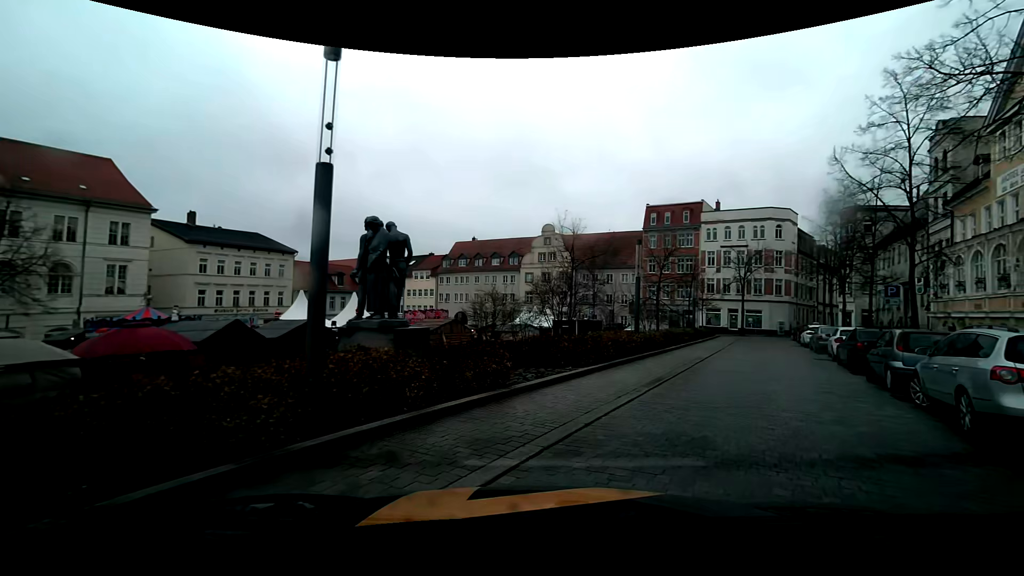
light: Day
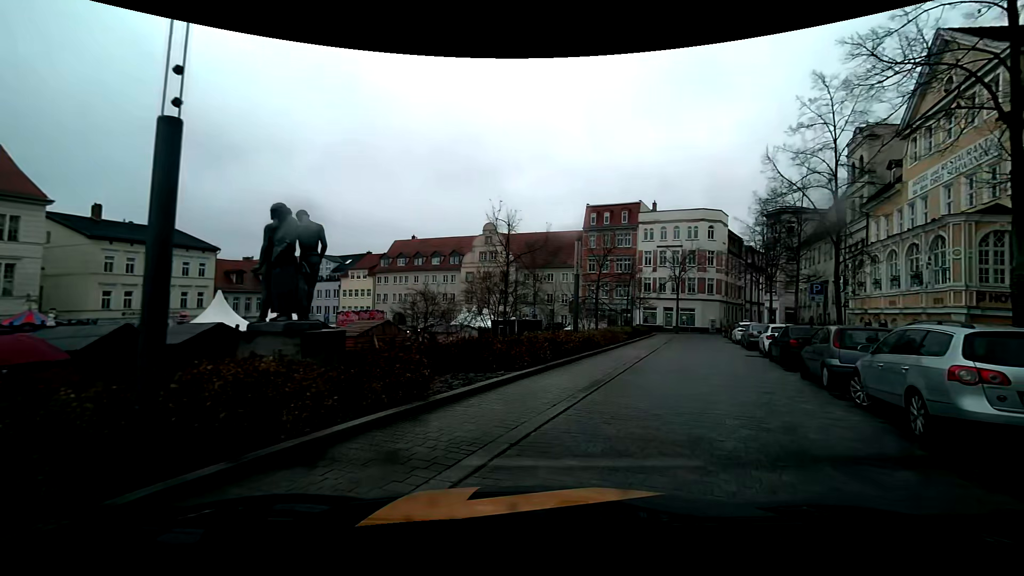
(+0.1, +1.2) m; +8°
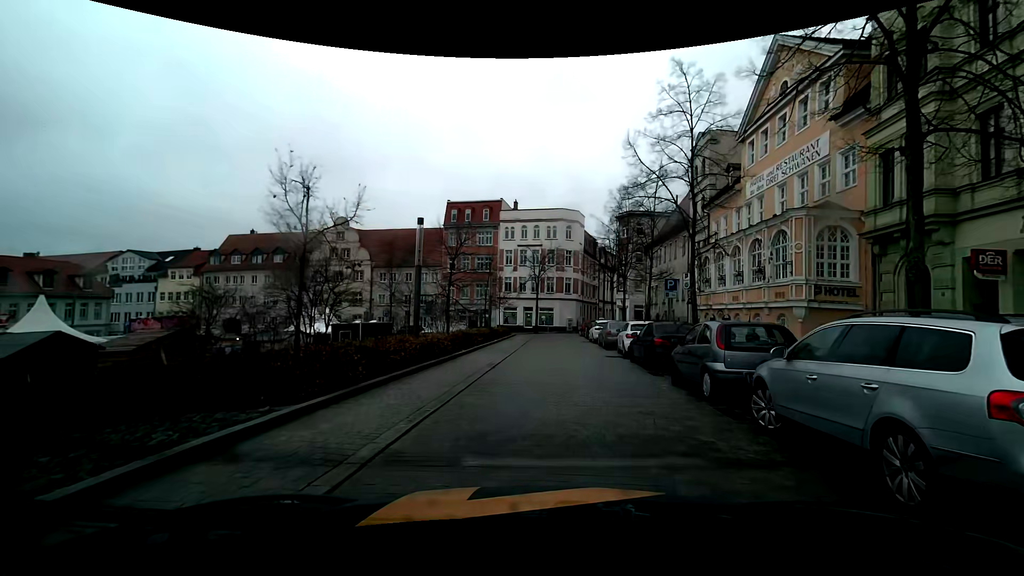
(+0.6, +3.5) m; +15°
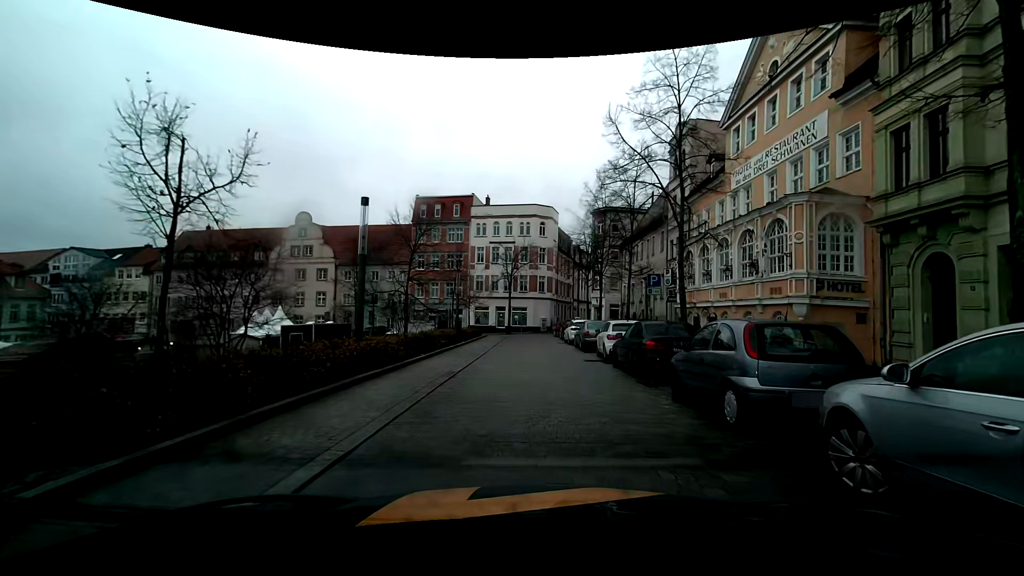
(+0.2, +2.5) m; +4°
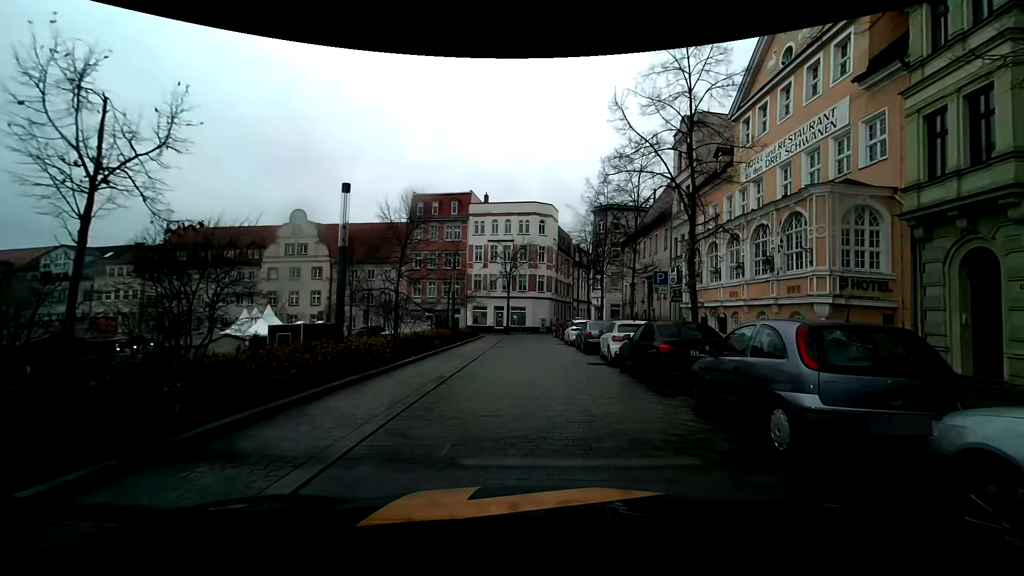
(0.0, +1.3) m; +1°
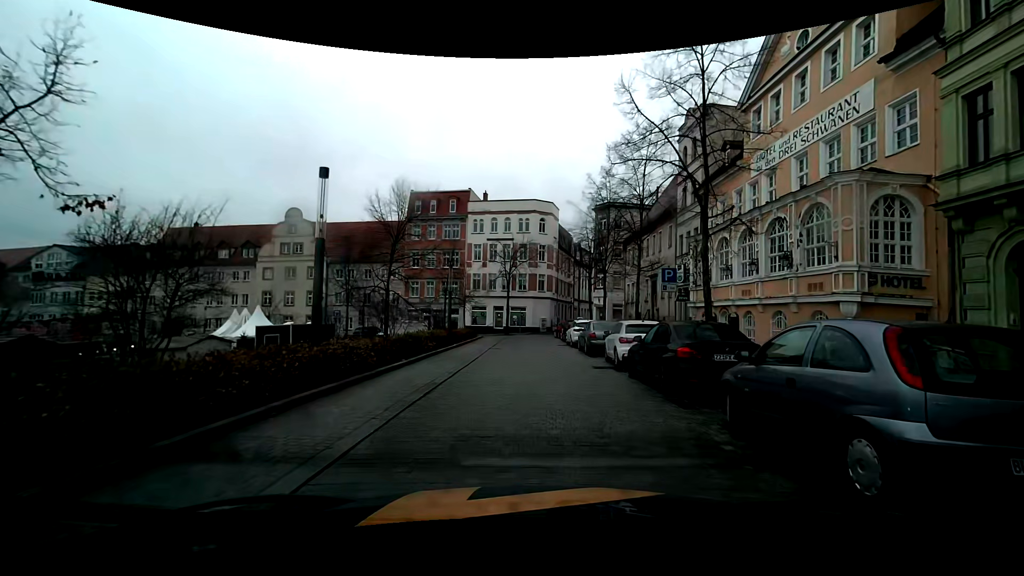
(0.0, +1.3) m; 0°
